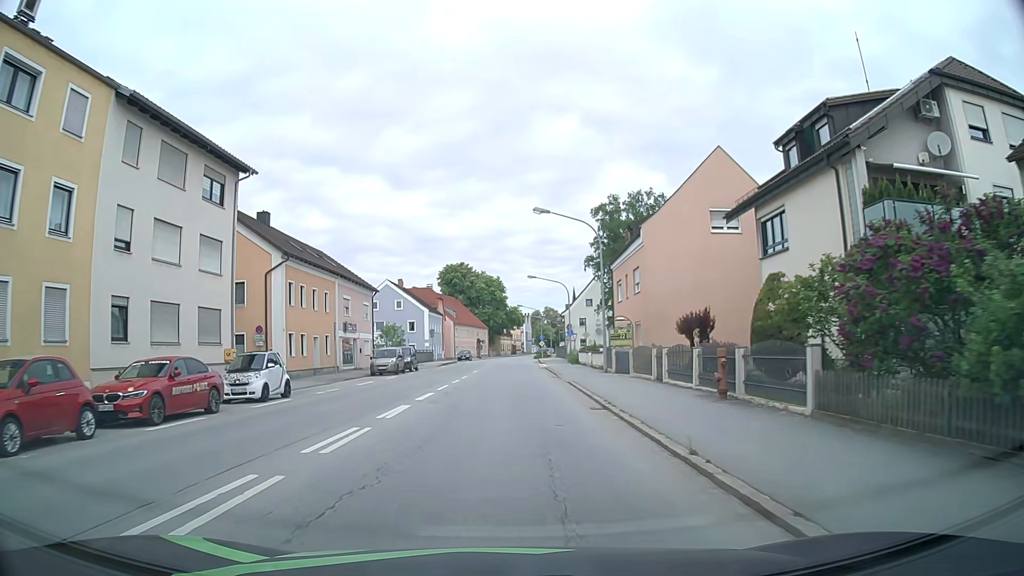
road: primary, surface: asphalt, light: Day
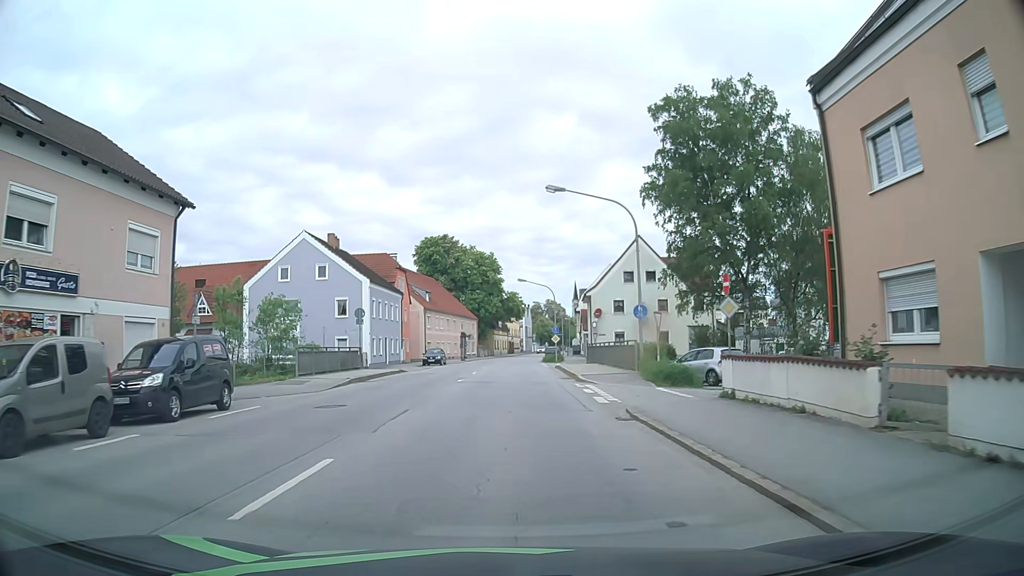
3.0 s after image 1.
(-0.2, +33.6) m; 0°
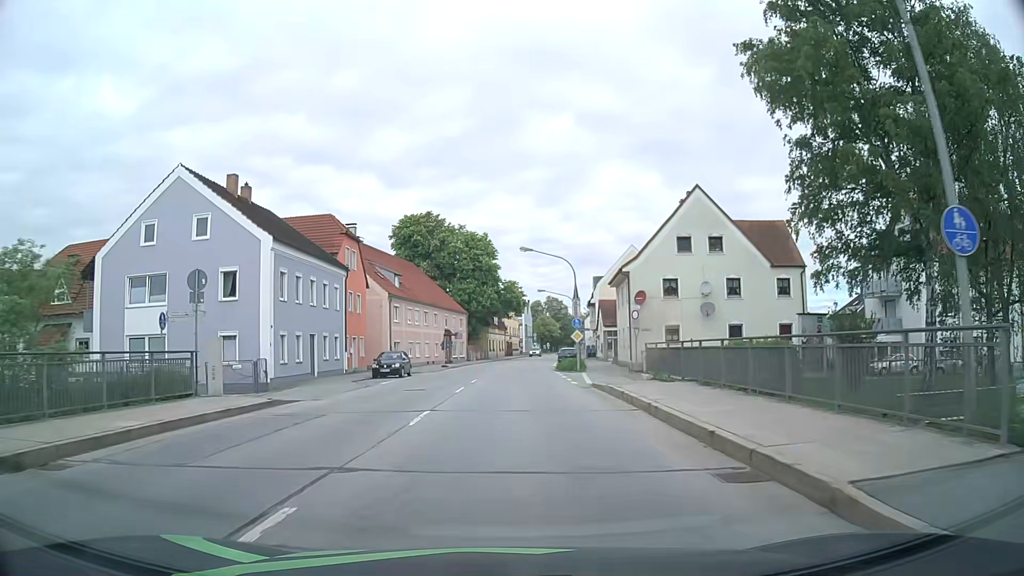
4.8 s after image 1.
(-0.1, +20.5) m; 0°
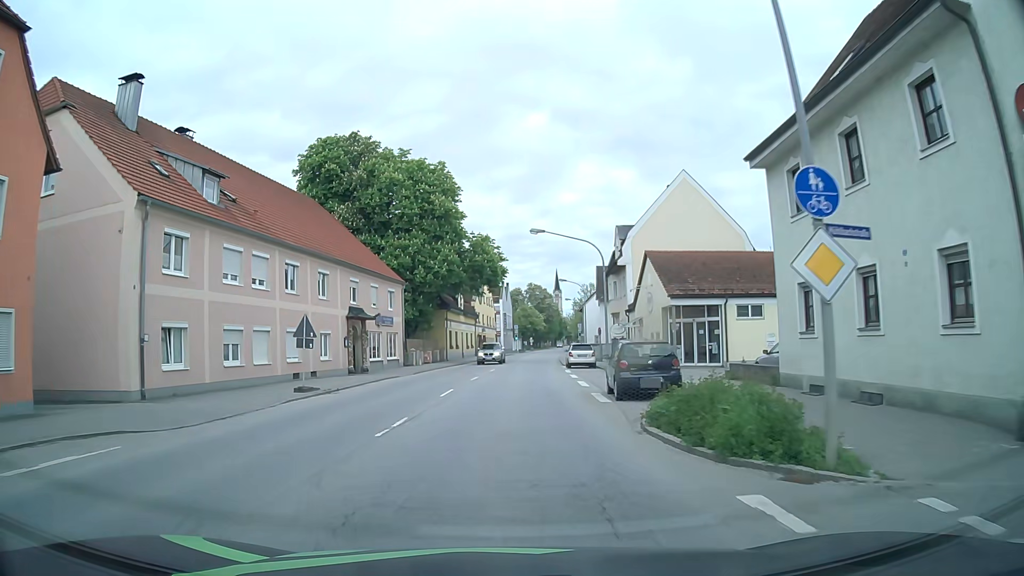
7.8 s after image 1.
(+0.6, +34.6) m; +2°
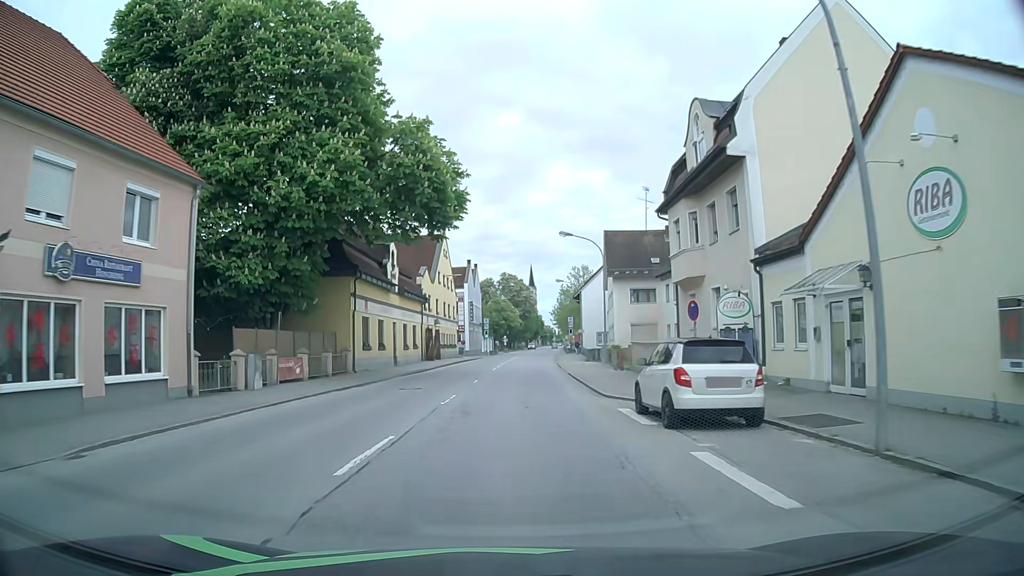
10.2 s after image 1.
(+0.4, +29.1) m; +2°
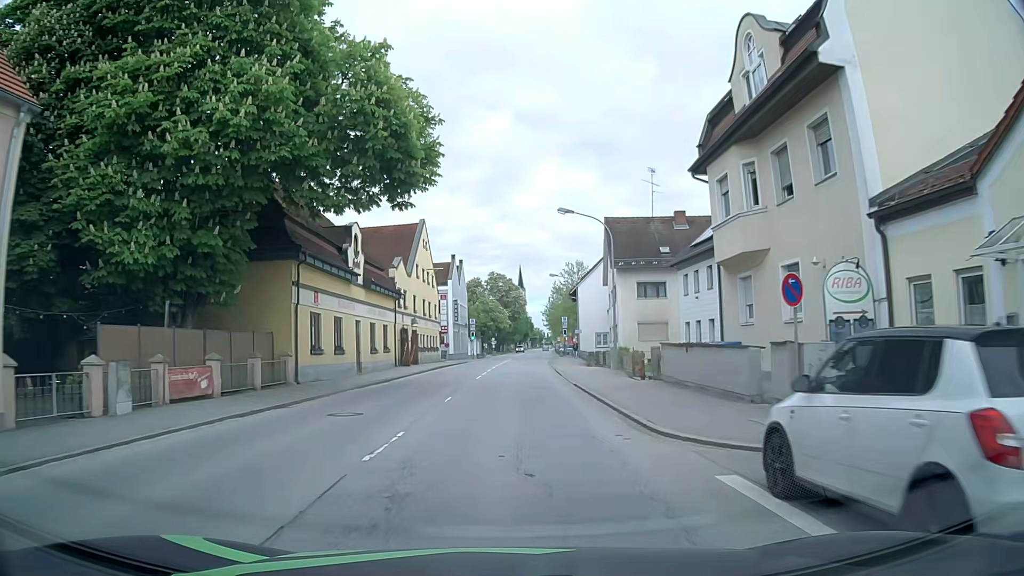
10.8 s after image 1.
(0.0, +7.6) m; 0°
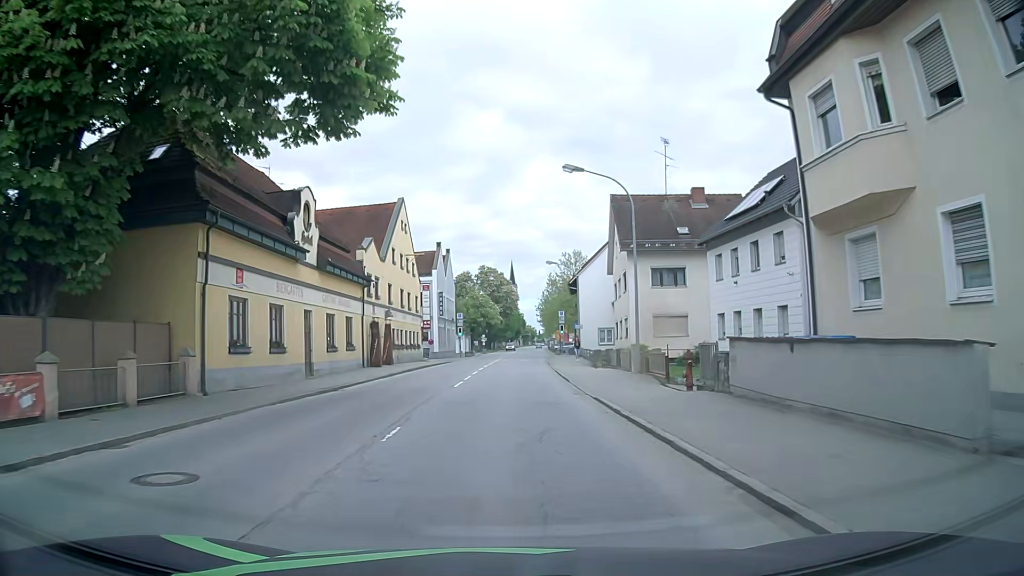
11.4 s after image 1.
(+0.1, +7.6) m; +2°
(0, +10) (0, +20) (0, +30) (+1, +40) (+1, +50) (+2, +60) (+2, +70) (+3, +80) (+3, +90) (+4, +100) m
